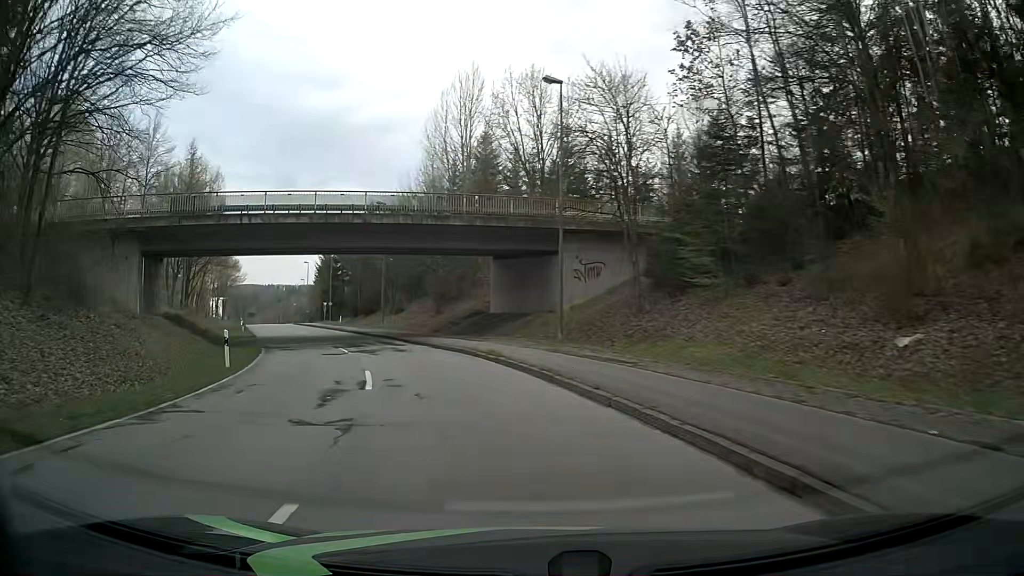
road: tertiary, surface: asphalt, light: Day
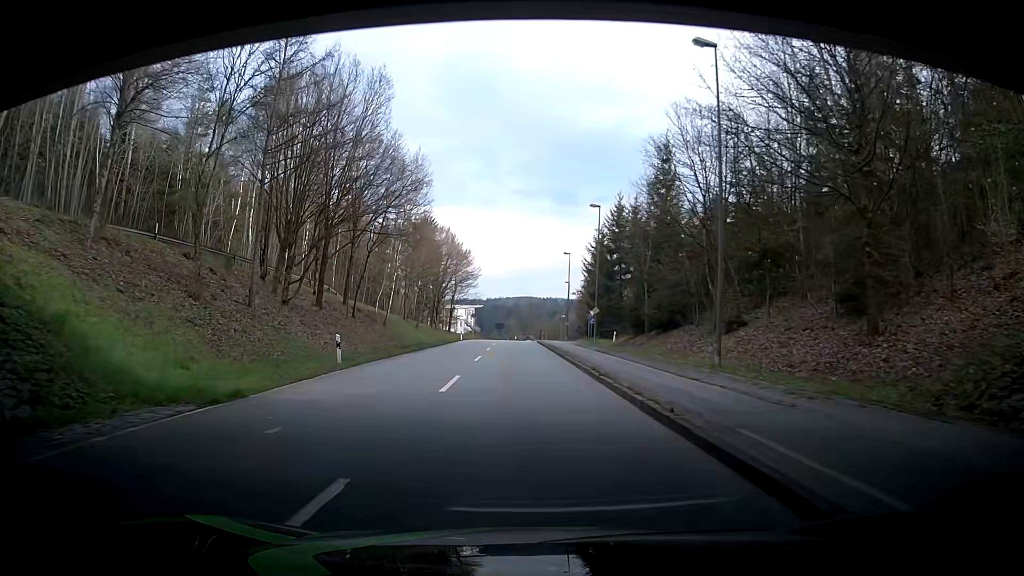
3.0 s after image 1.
(-9.4, +34.4) m; -24°
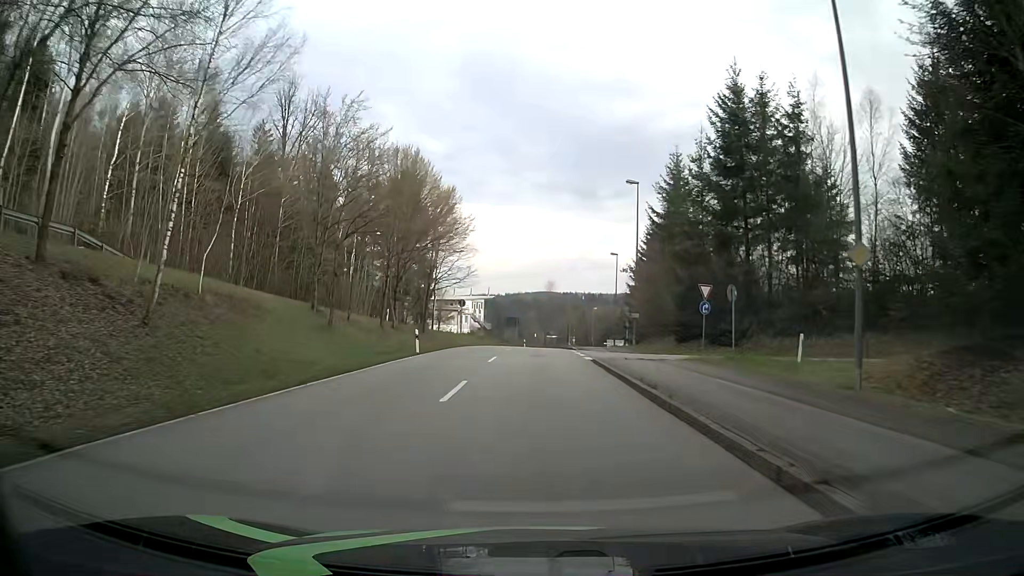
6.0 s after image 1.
(-1.0, +38.2) m; -2°
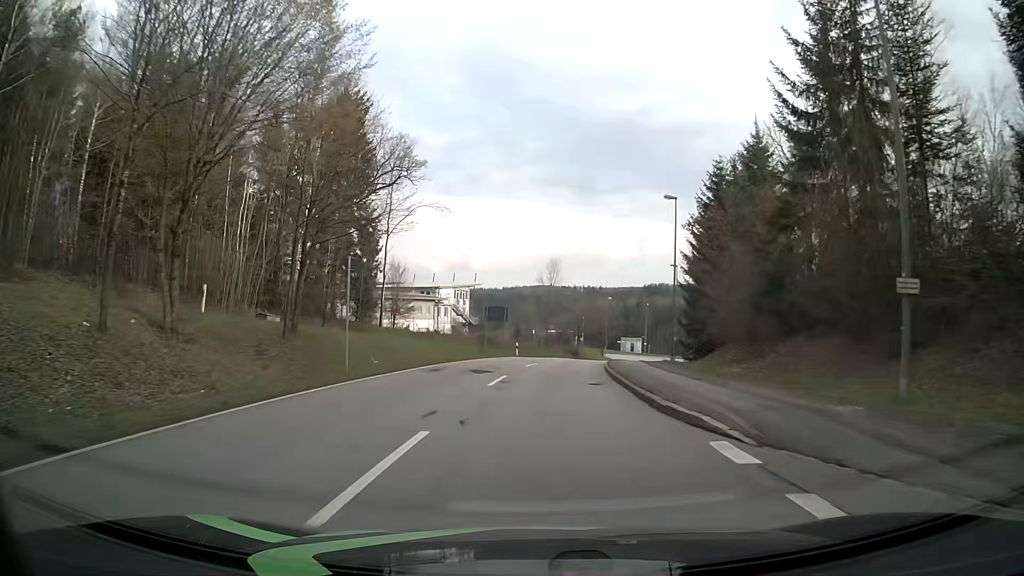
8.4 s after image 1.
(-0.2, +31.0) m; 0°
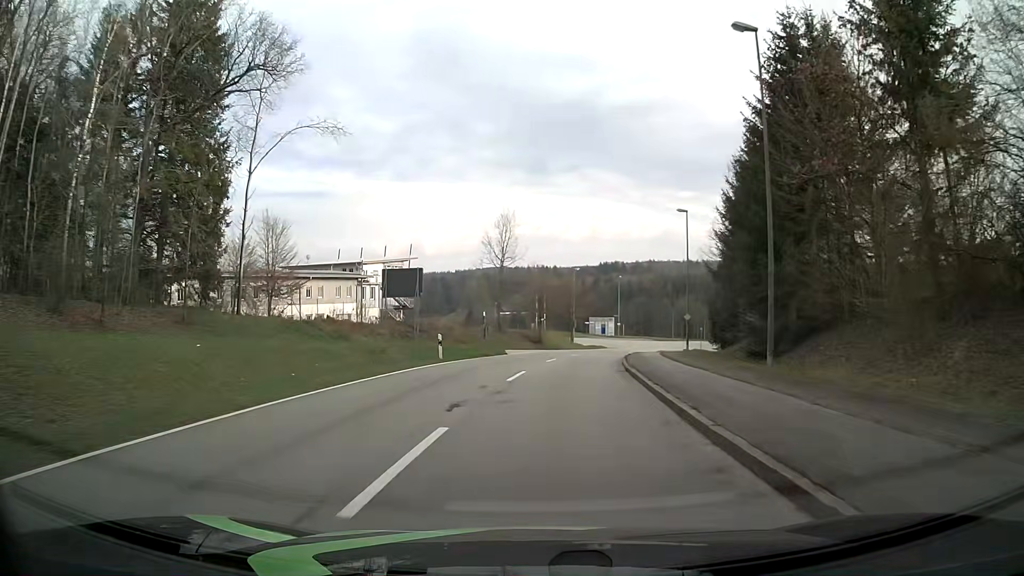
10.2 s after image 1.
(+0.7, +23.3) m; +4°
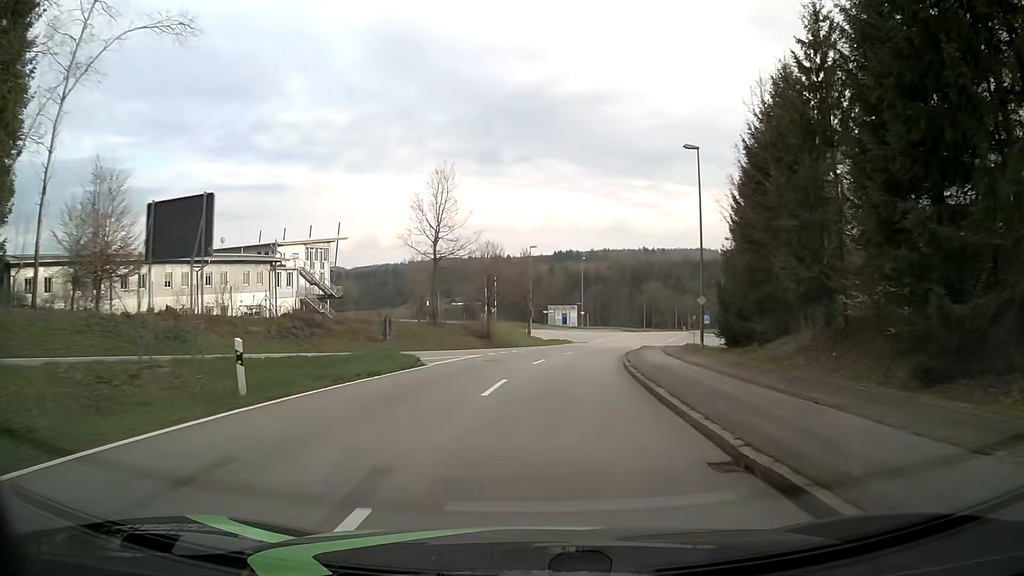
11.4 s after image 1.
(+0.4, +15.7) m; +4°
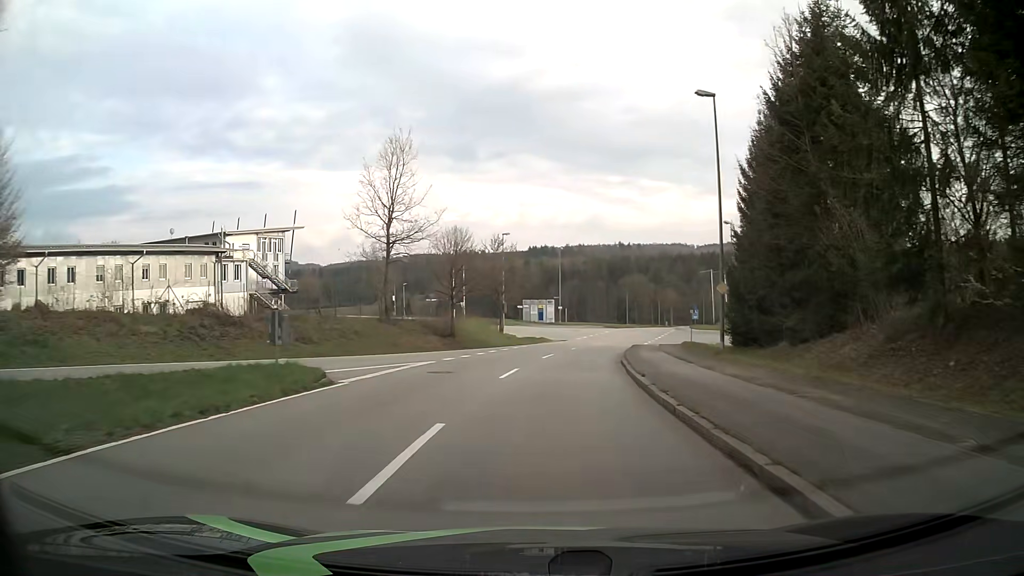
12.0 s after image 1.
(+0.1, +7.8) m; +2°
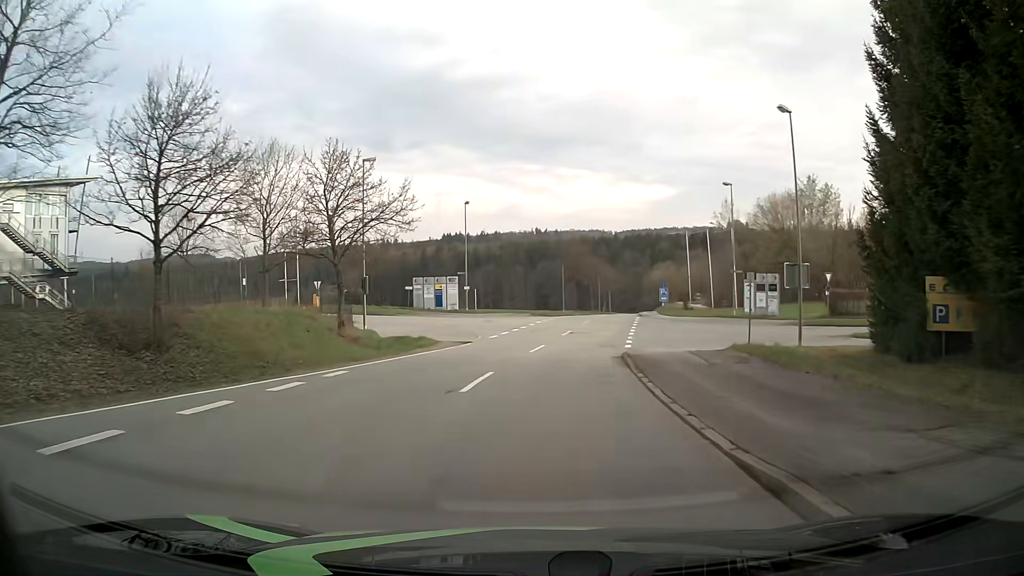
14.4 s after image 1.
(+1.9, +28.1) m; +7°
(0, +10) (+1, +20) (+2, +30) (+4, +40) (+2, +49) (-6, +55) (-16, +59) (-25, +62) (-34, +66) (-44, +69) m
